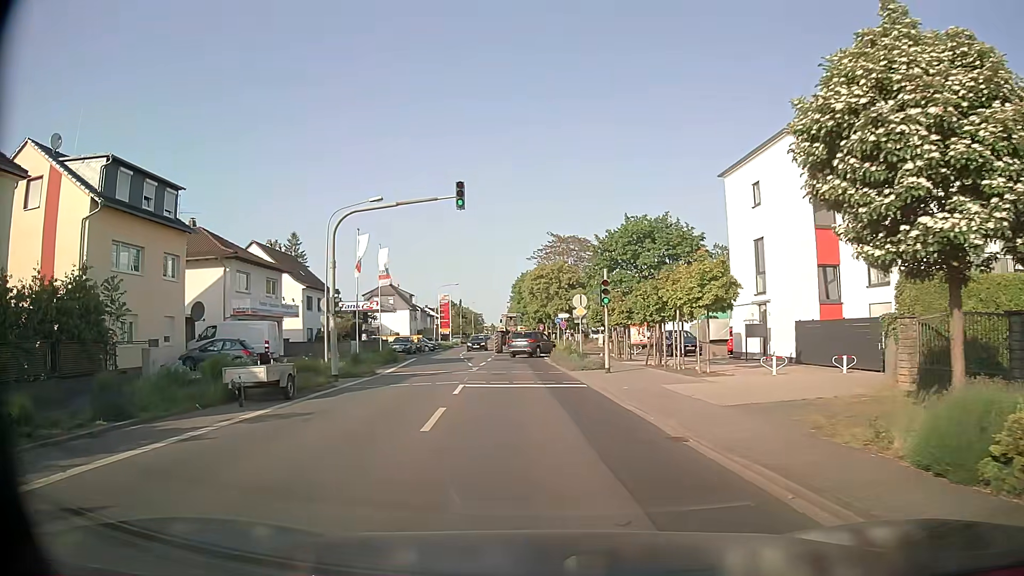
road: tertiary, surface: asphalt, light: Day
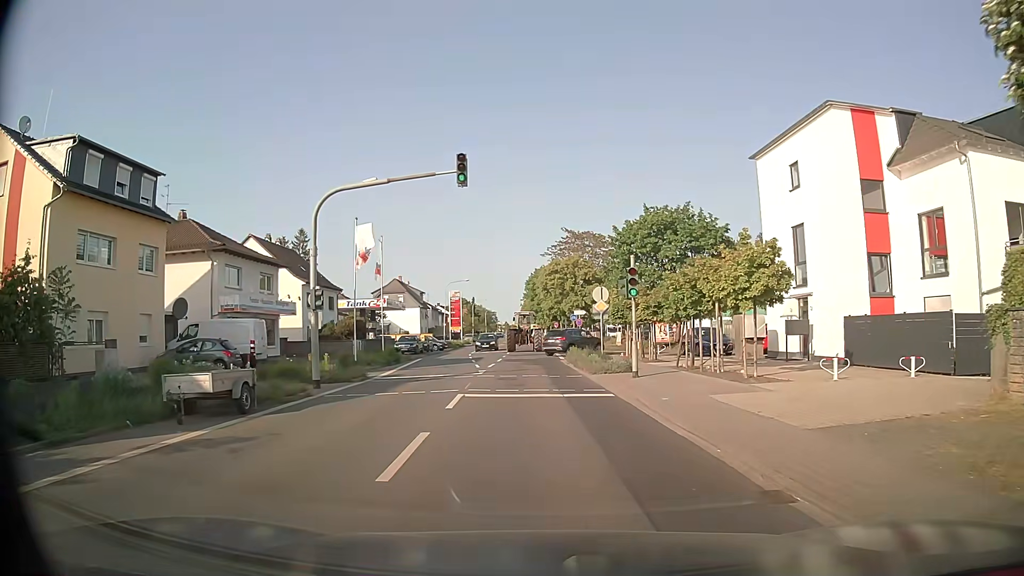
(0.0, +3.5) m; 0°
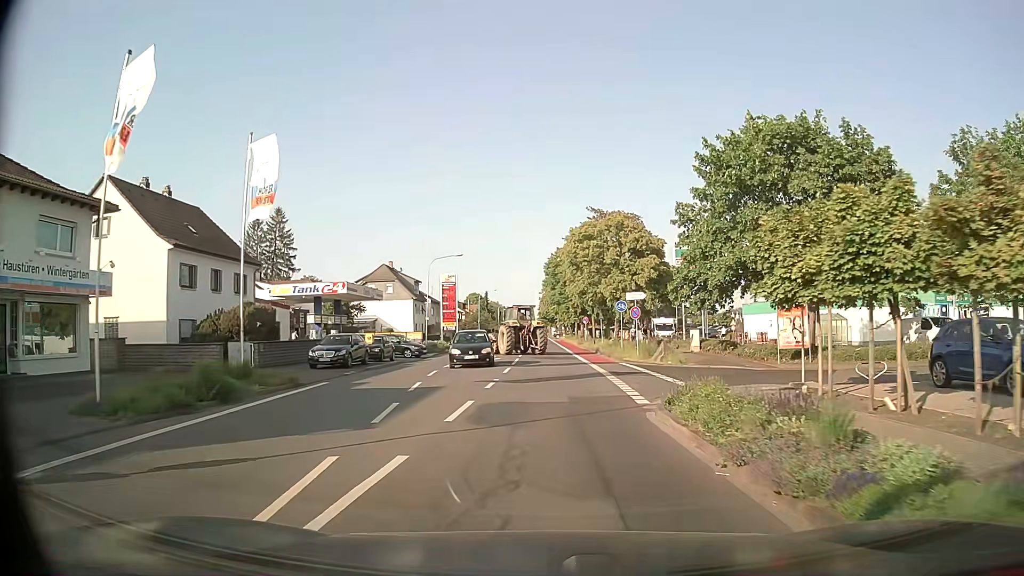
(-0.6, +23.7) m; -2°
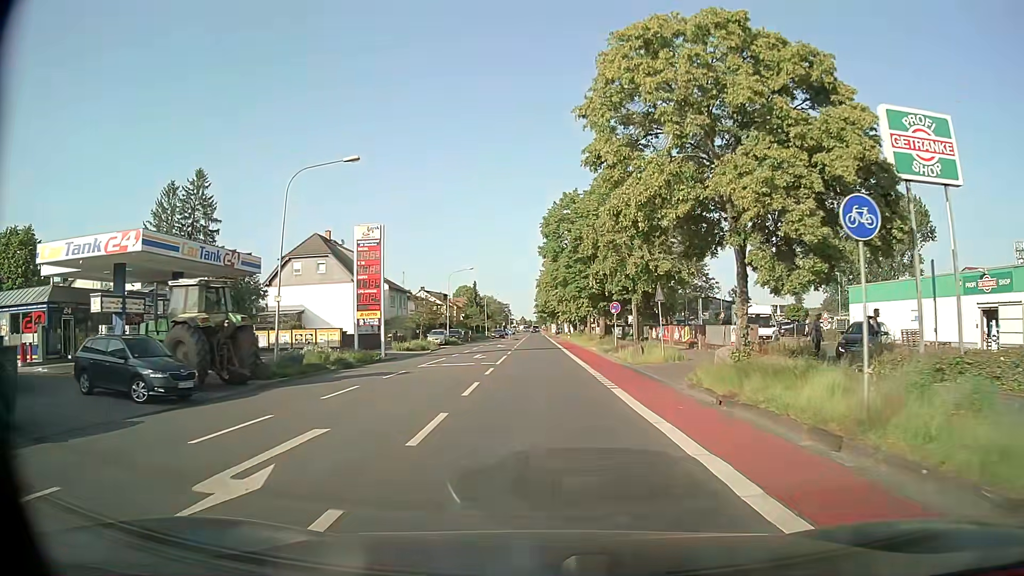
(+0.3, +29.8) m; +1°
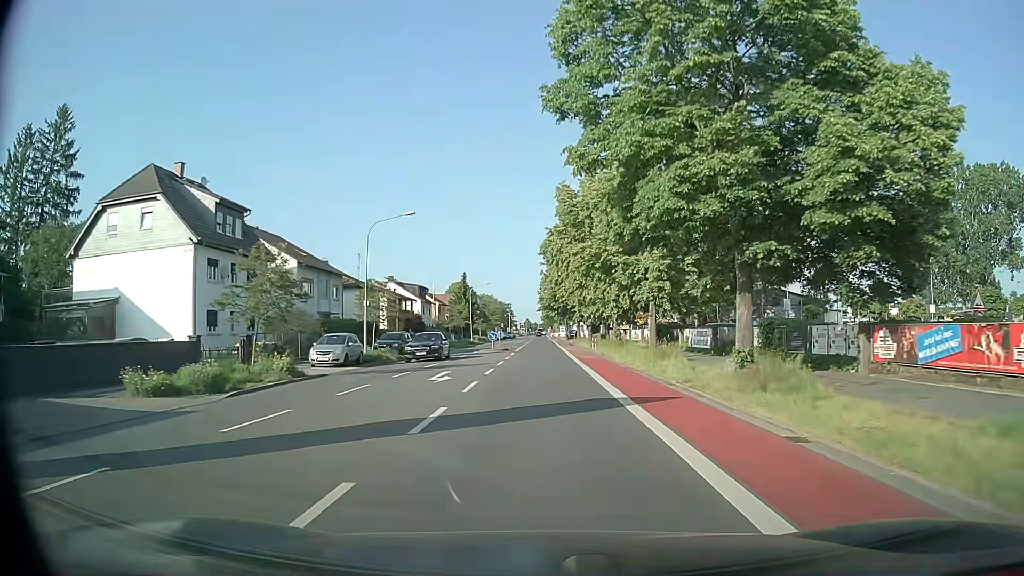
(-0.3, +33.5) m; -1°
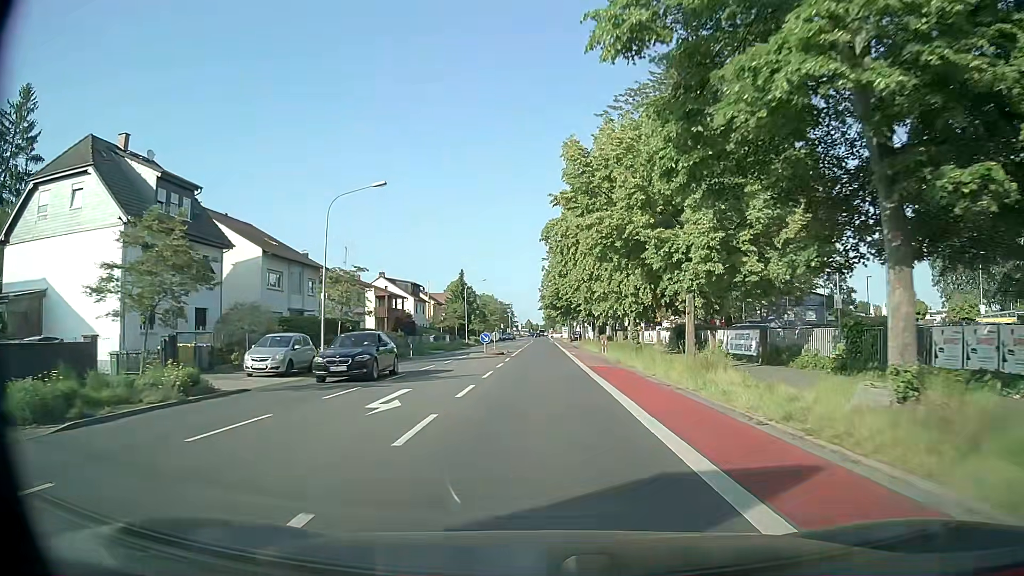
(0.0, +7.1) m; 0°
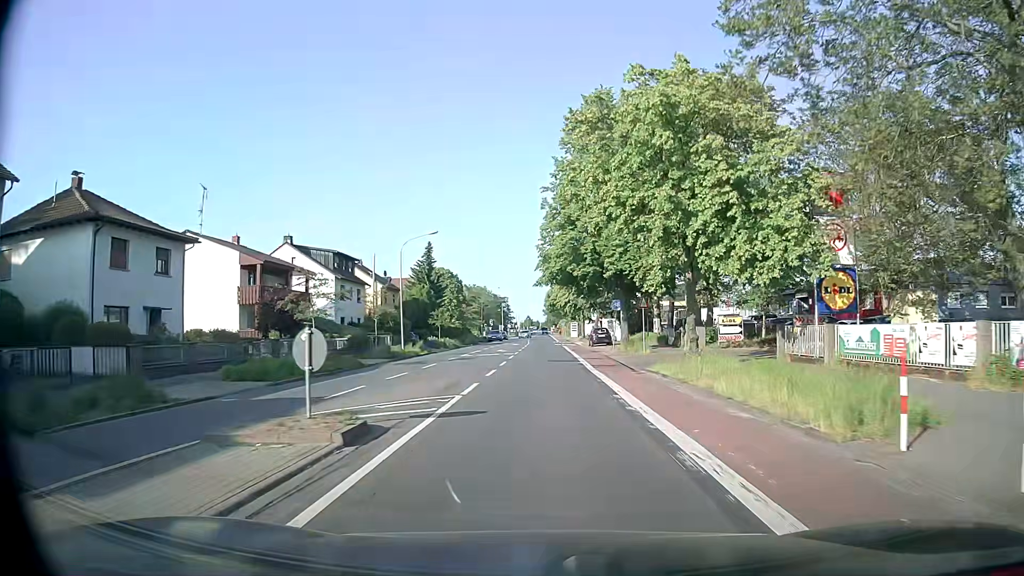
(0.0, +37.1) m; 0°
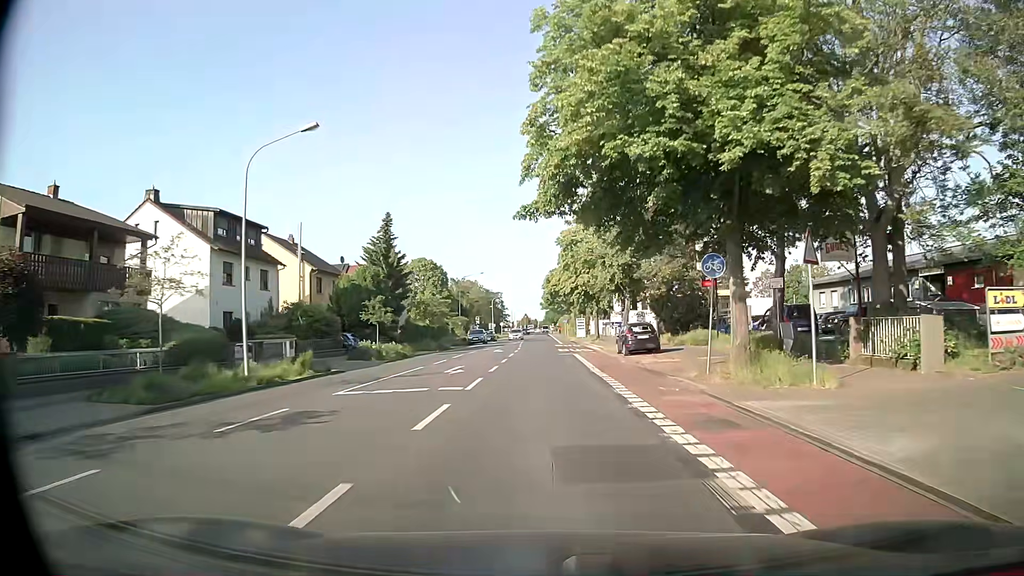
(0.0, +23.0) m; 0°
(0, +10) (0, +20) (0, +30) (0, +40) (0, +50) (-1, +60) (-1, +70) (-1, +80) (-1, +90) (-1, +100) m
